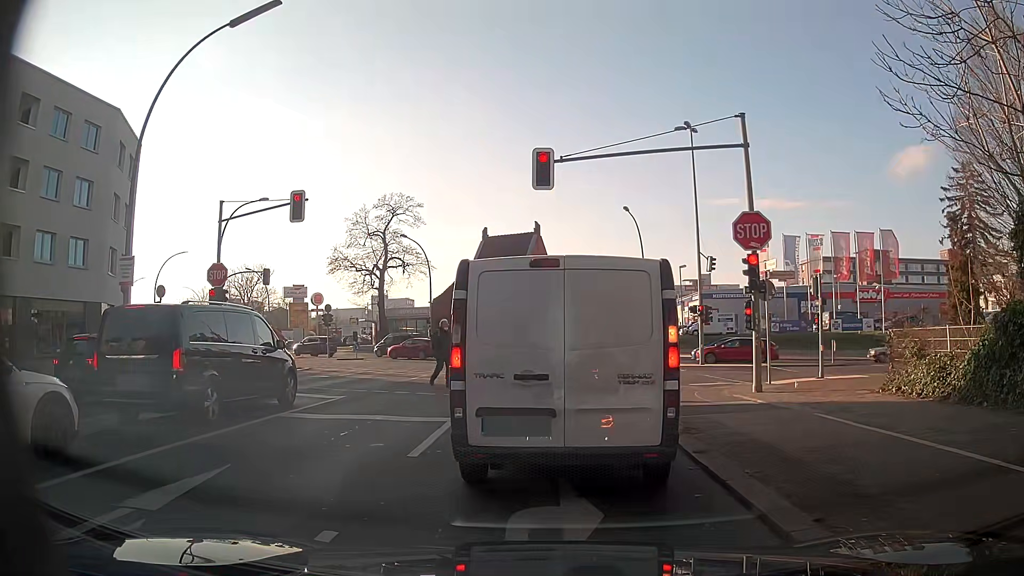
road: primary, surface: asphalt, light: Day
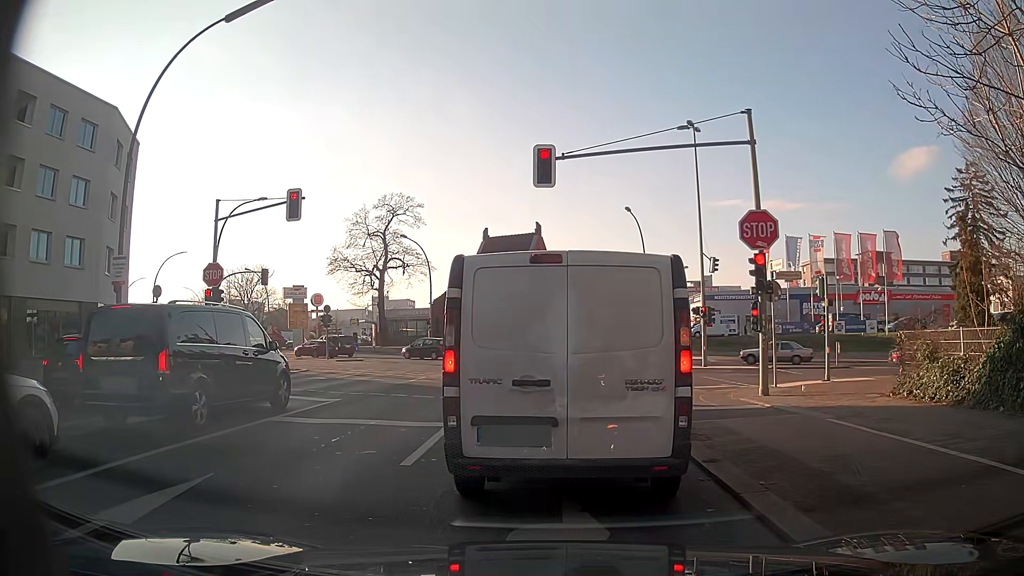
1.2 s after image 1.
(0.0, +0.4) m; 0°
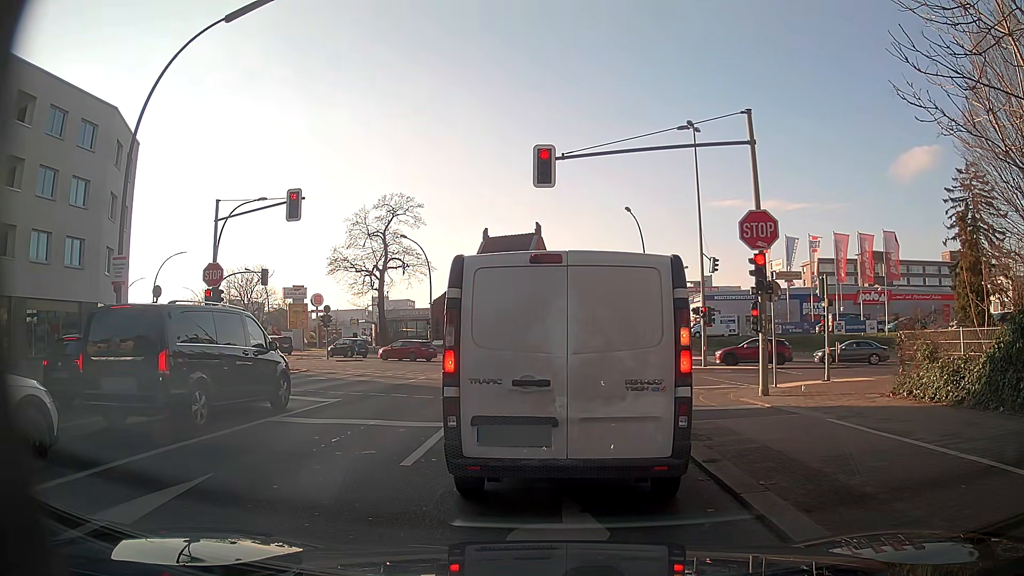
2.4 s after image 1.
(0.0, 0.0) m; 0°
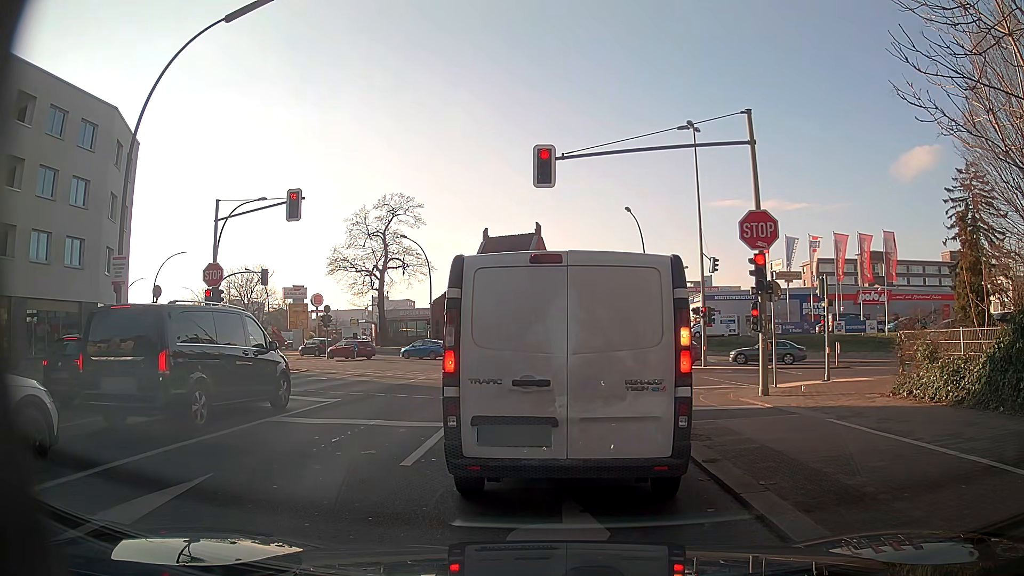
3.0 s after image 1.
(0.0, 0.0) m; 0°
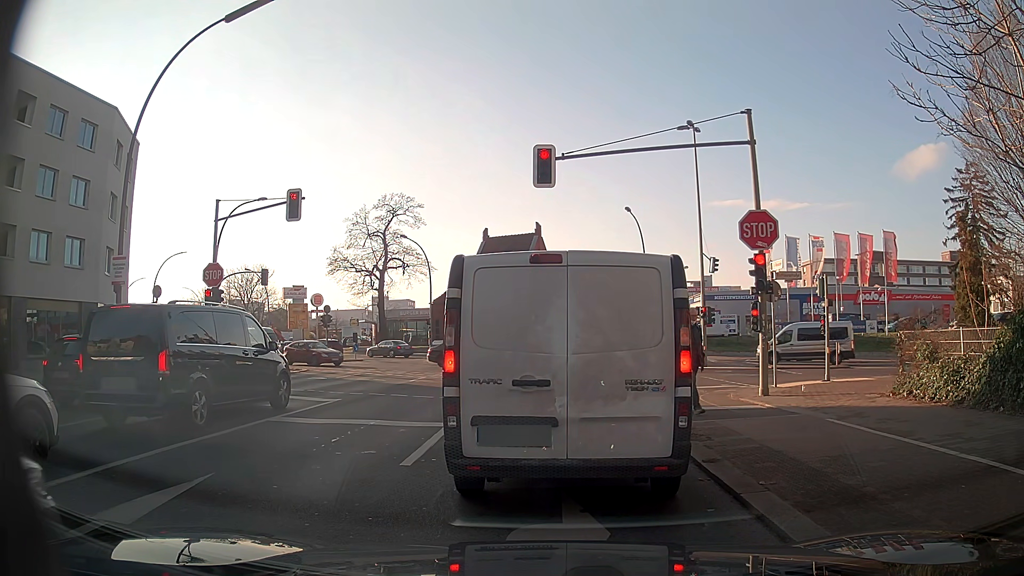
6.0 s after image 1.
(0.0, 0.0) m; 0°
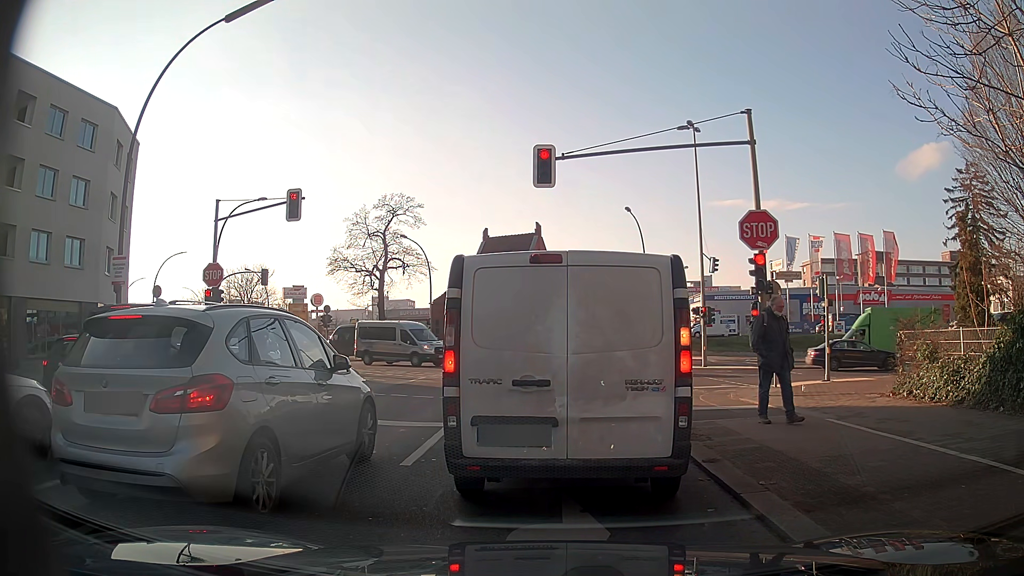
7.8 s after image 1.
(0.0, 0.0) m; 0°
